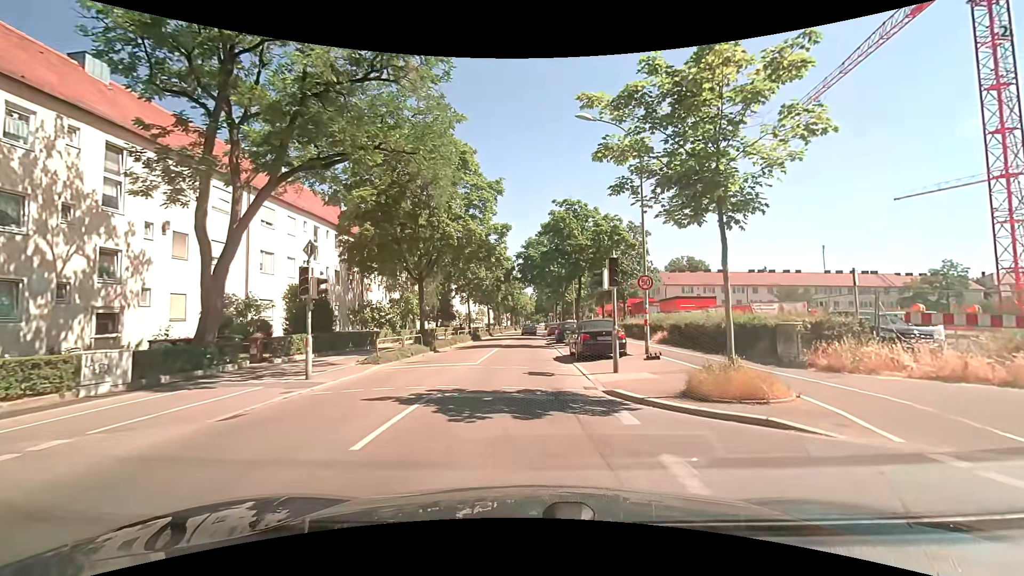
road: tertiary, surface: asphalt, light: Day
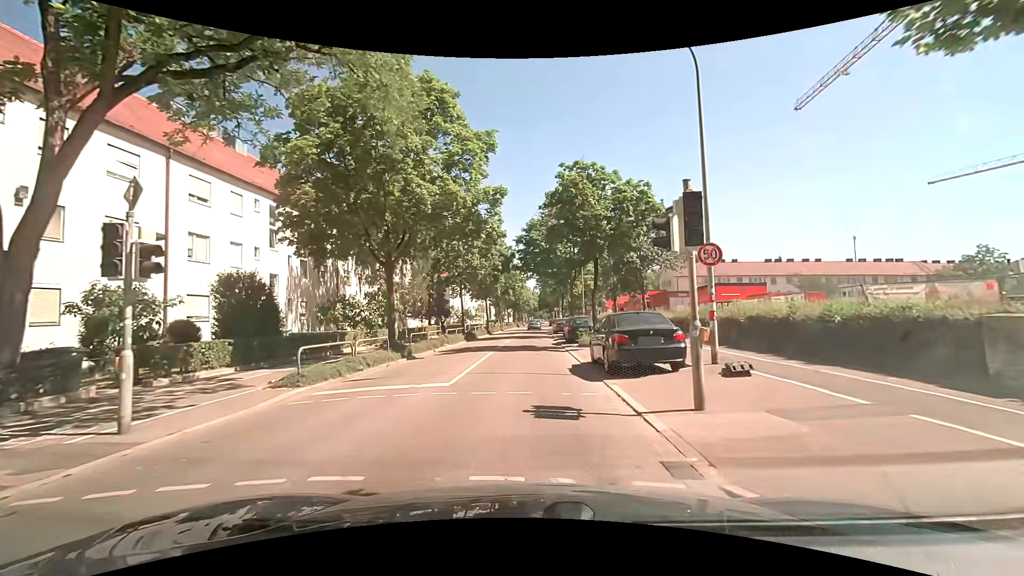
(-0.1, +6.6) m; 0°
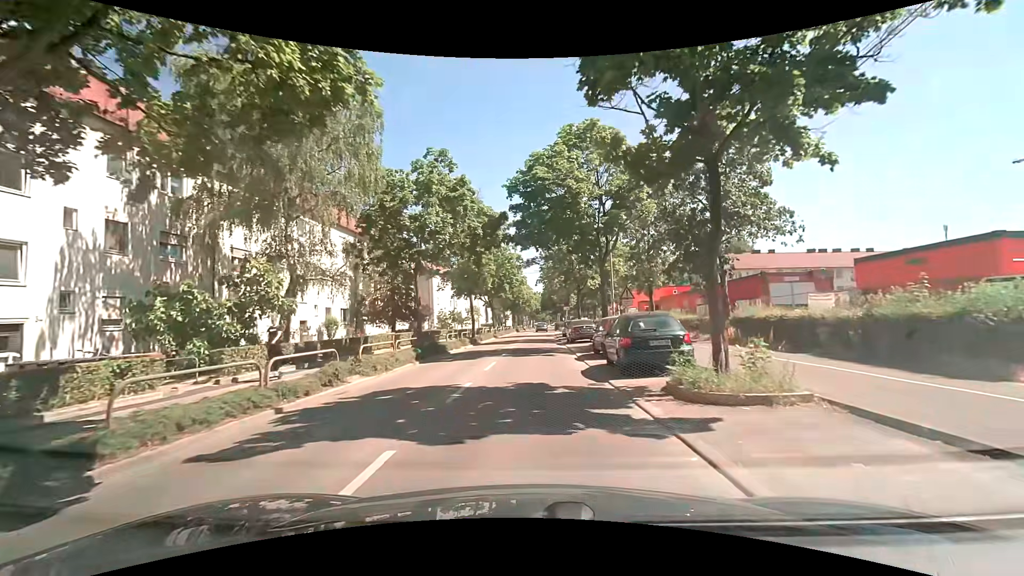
(-0.1, +15.8) m; 0°
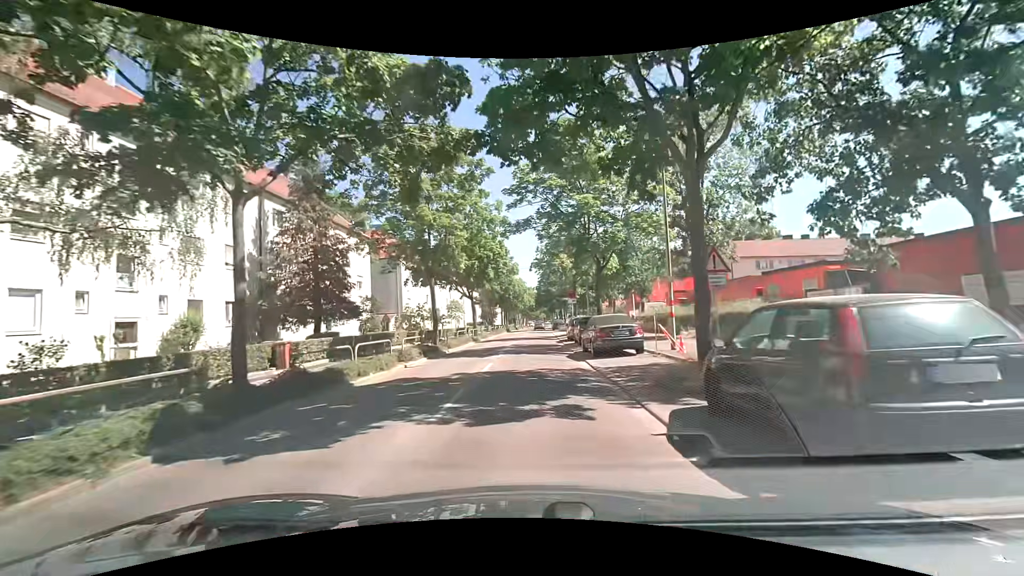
(0.0, +13.6) m; -1°
(0, +10) (+1, +20) (+1, +30) (+1, +40) (+2, +50) (+2, +60) (+3, +70) (+3, +80) (+4, +90) (+4, +100) m
